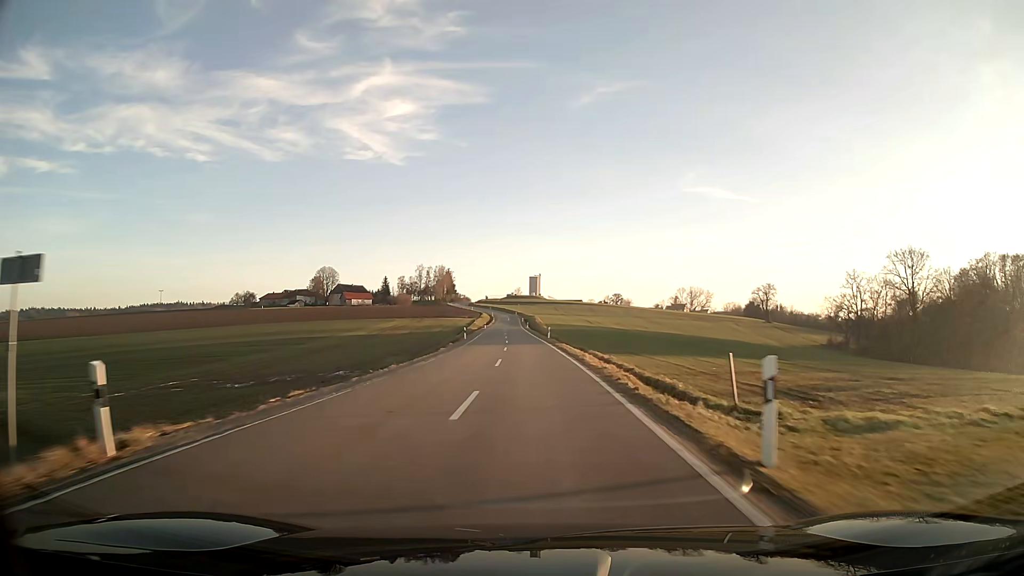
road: tertiary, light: Day
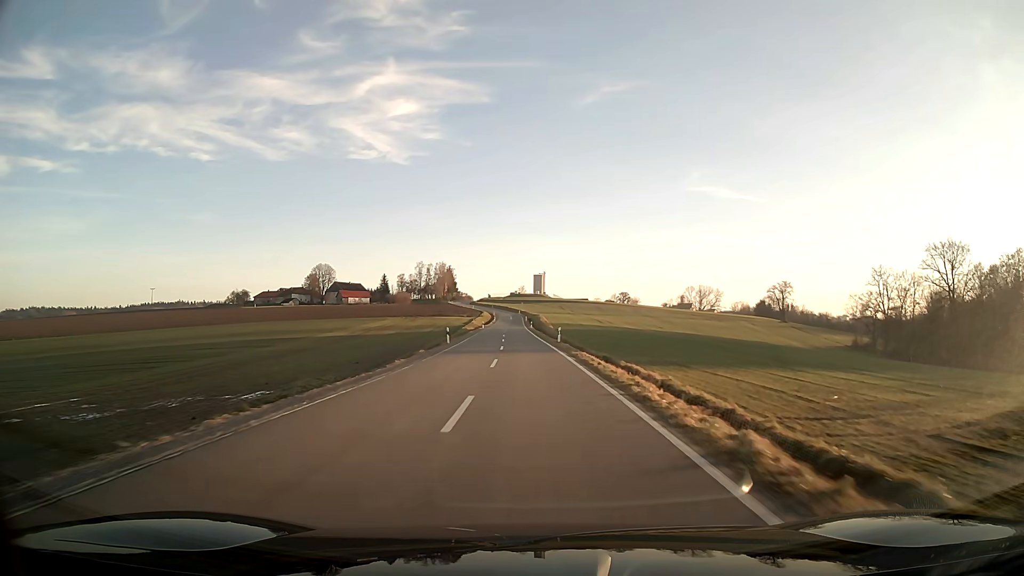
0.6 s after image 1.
(-0.1, +13.6) m; -1°
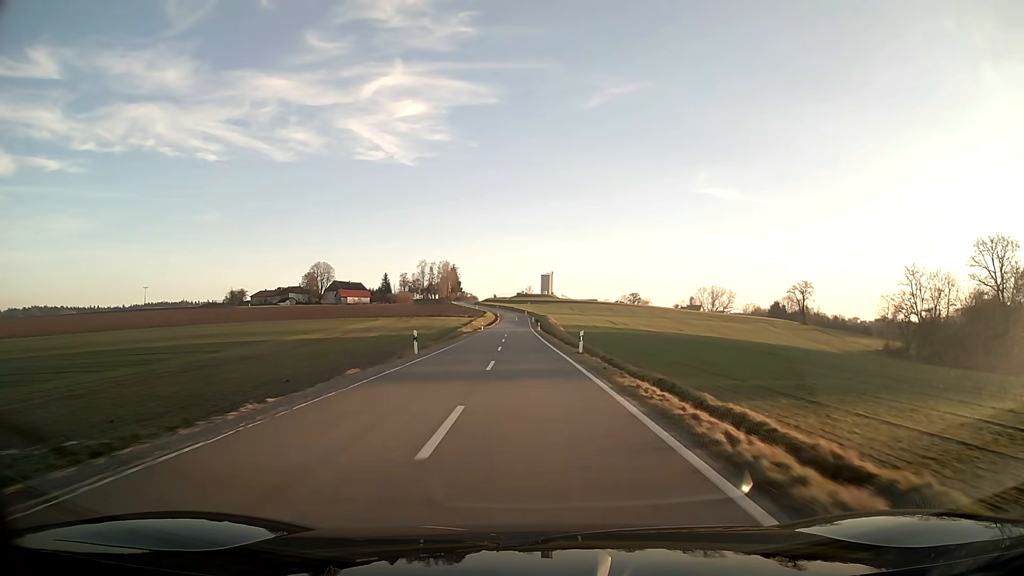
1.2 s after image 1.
(-0.1, +13.8) m; -1°
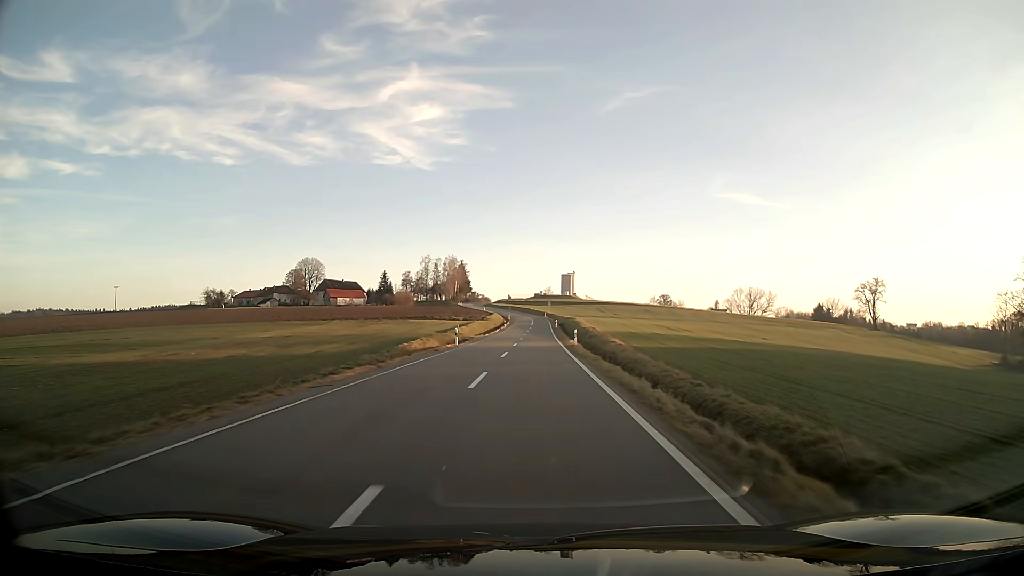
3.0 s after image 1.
(-0.6, +42.1) m; -1°
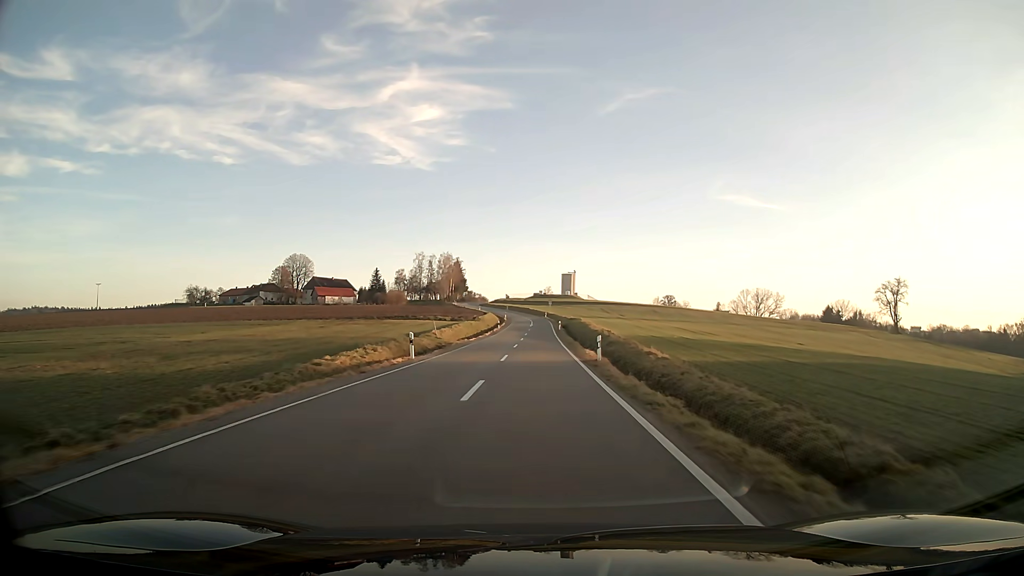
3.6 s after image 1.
(0.0, +14.1) m; 0°
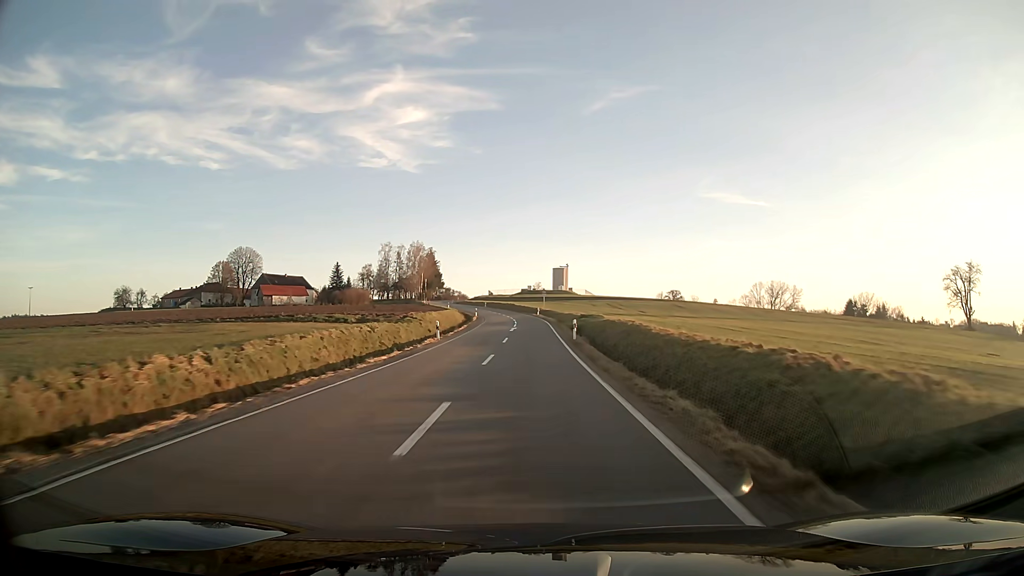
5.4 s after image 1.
(+0.4, +41.6) m; +1°
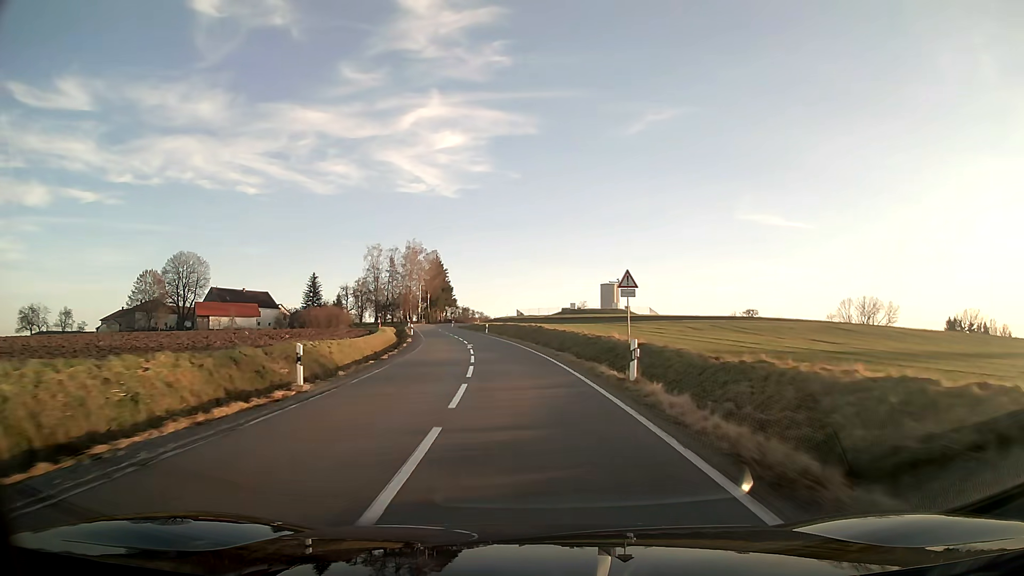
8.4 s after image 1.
(-1.1, +63.0) m; -4°
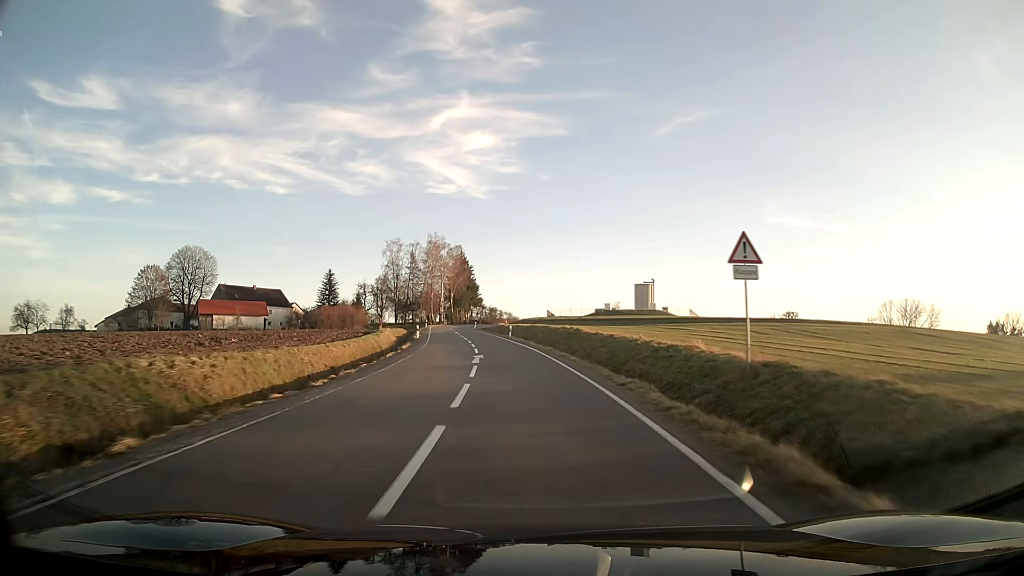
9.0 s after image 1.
(-0.3, +11.9) m; -3°
